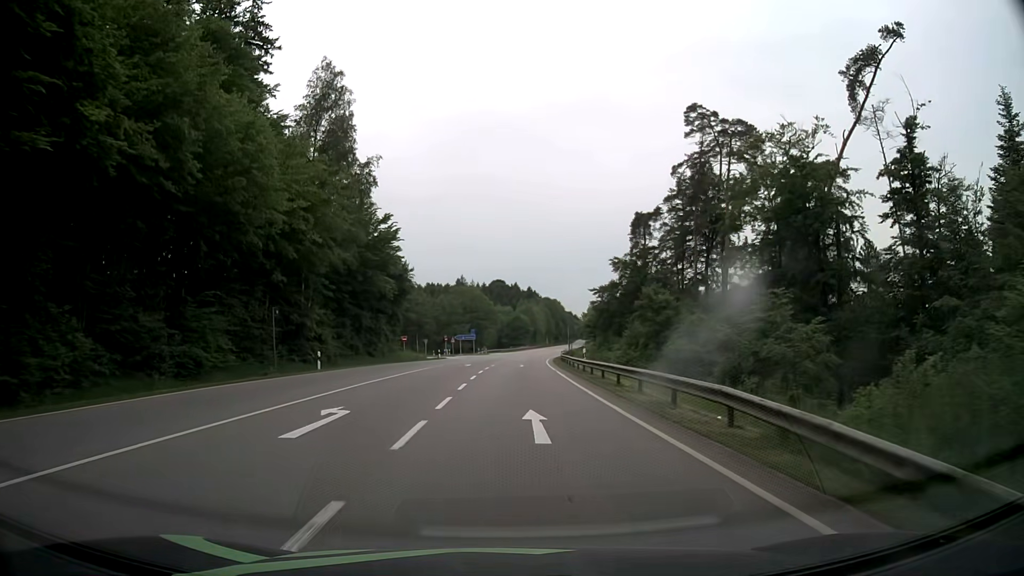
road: secondary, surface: asphalt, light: Day
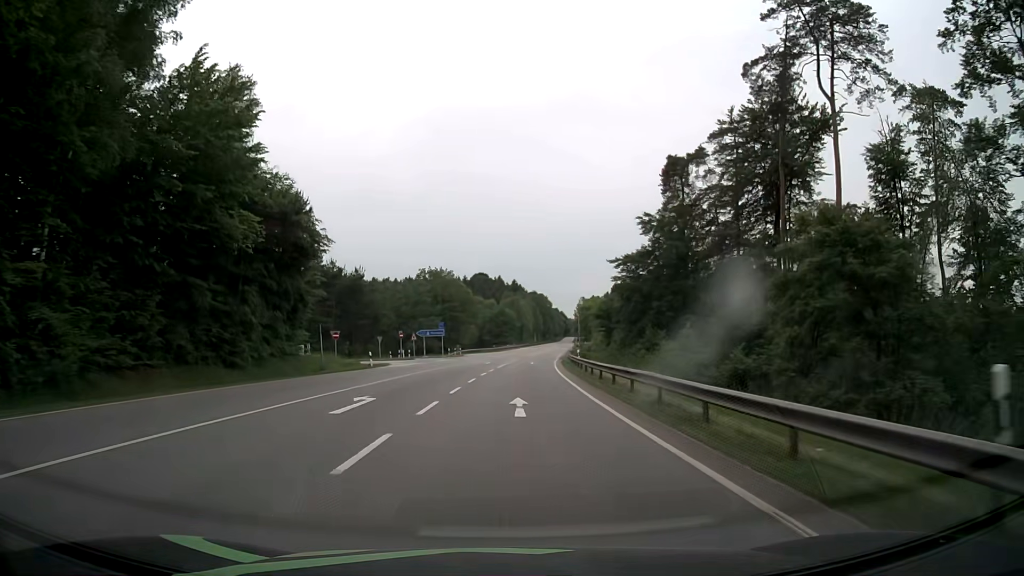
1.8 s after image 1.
(+0.4, +31.3) m; +2°
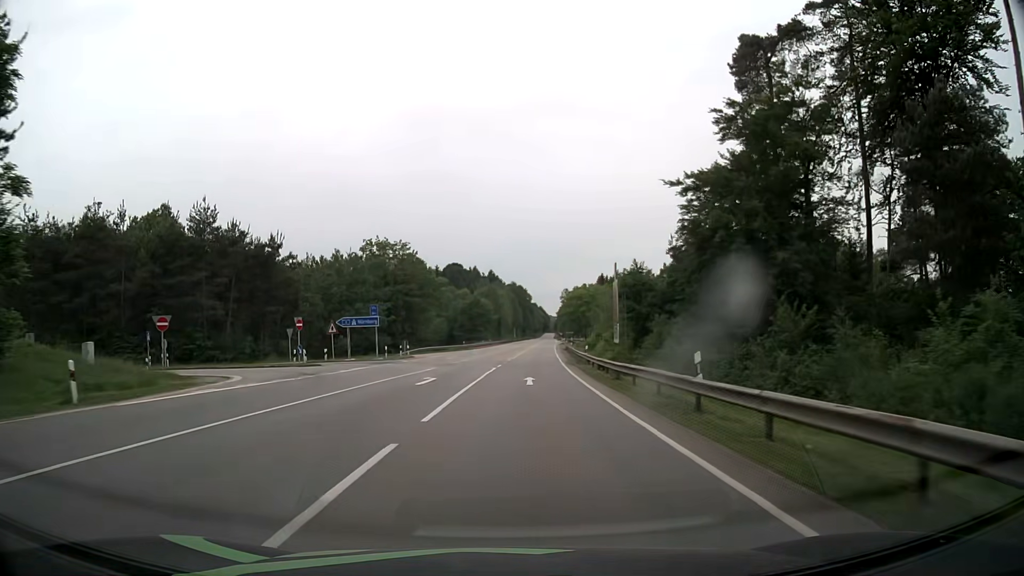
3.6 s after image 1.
(+0.2, +31.1) m; +1°
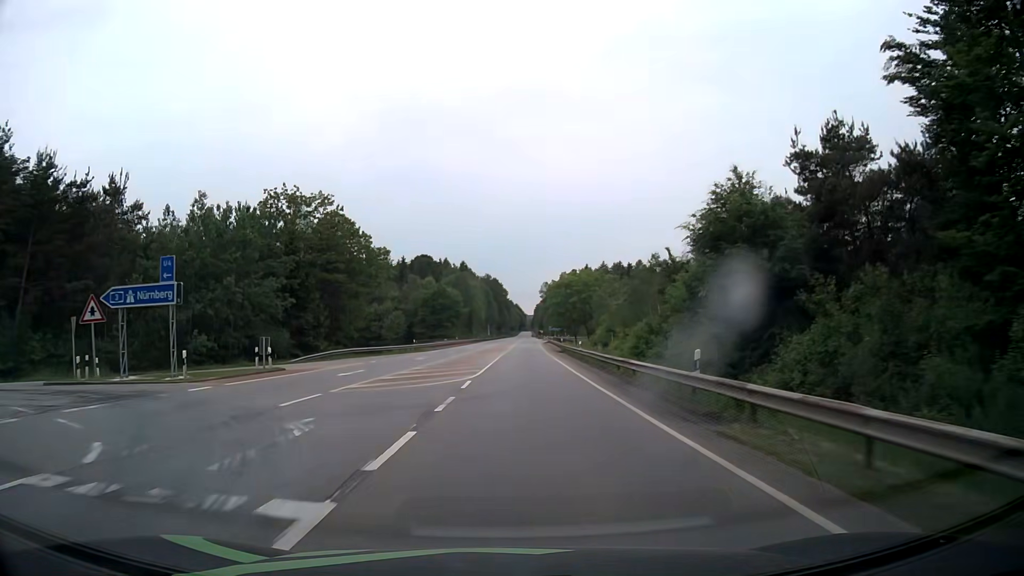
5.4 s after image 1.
(+0.7, +30.8) m; +2°
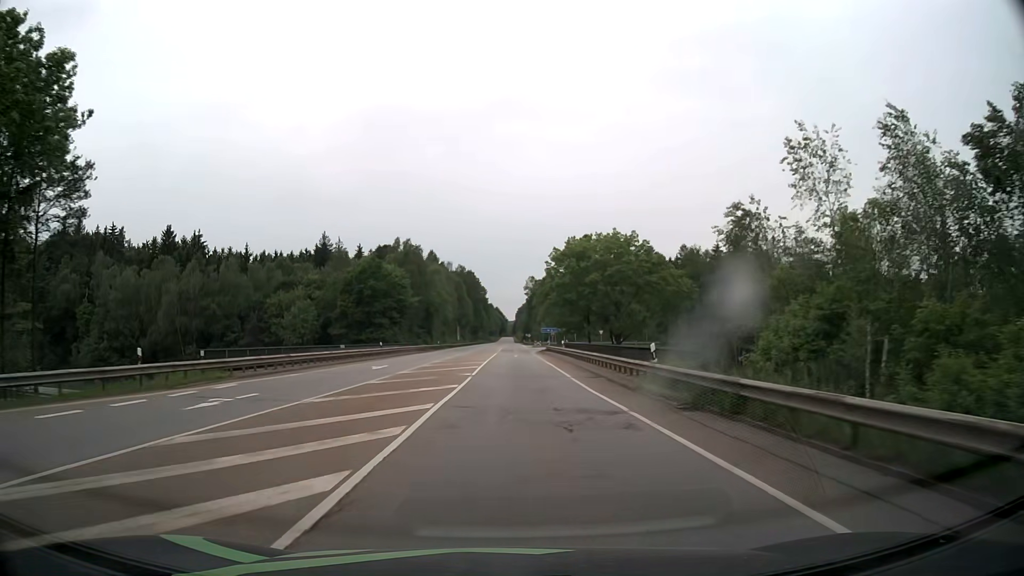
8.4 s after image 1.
(+0.7, +51.4) m; +1°
(0, +10) (0, +20) (0, +30) (0, +40) (0, +50) (0, +60) (0, +70) (0, +80) (0, +90) (+1, +100) m
